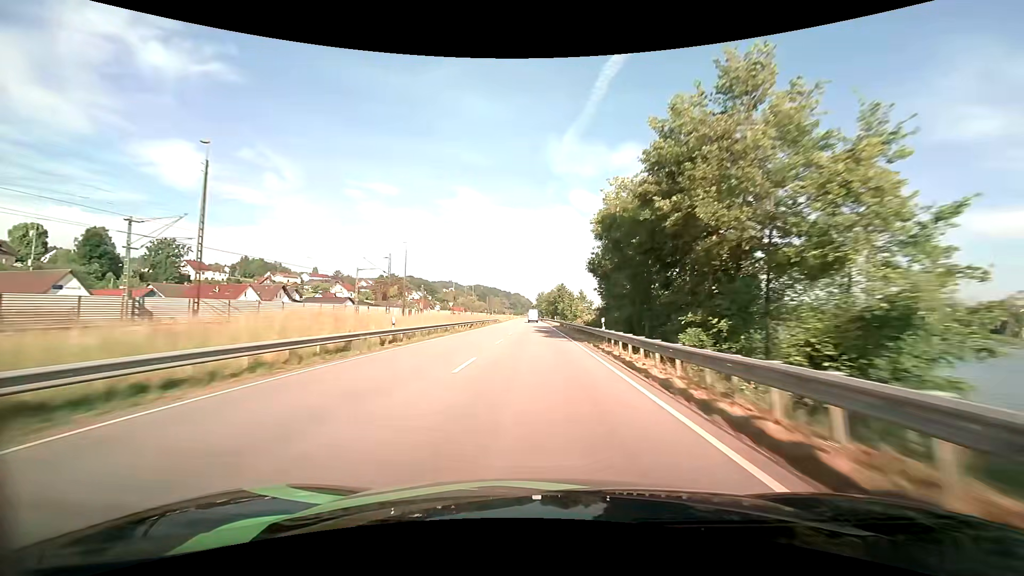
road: primary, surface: asphalt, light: Day
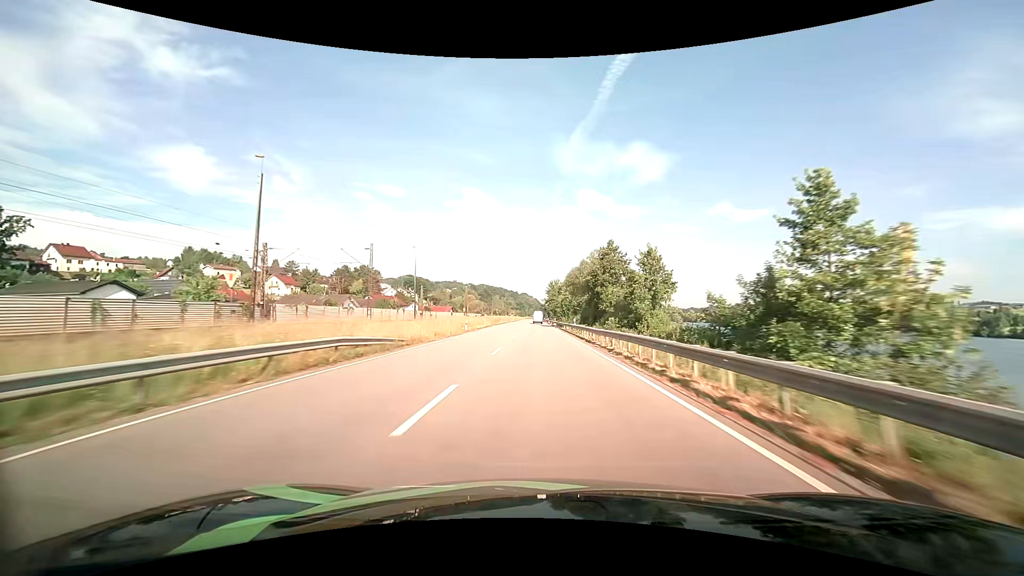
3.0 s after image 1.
(-0.9, +78.3) m; -1°
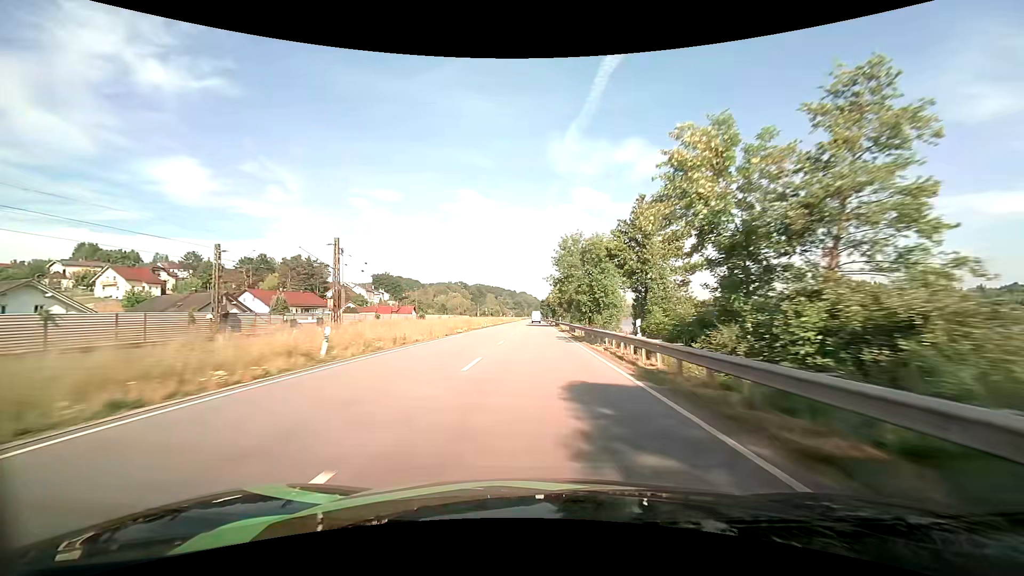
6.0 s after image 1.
(-0.1, +77.9) m; 0°
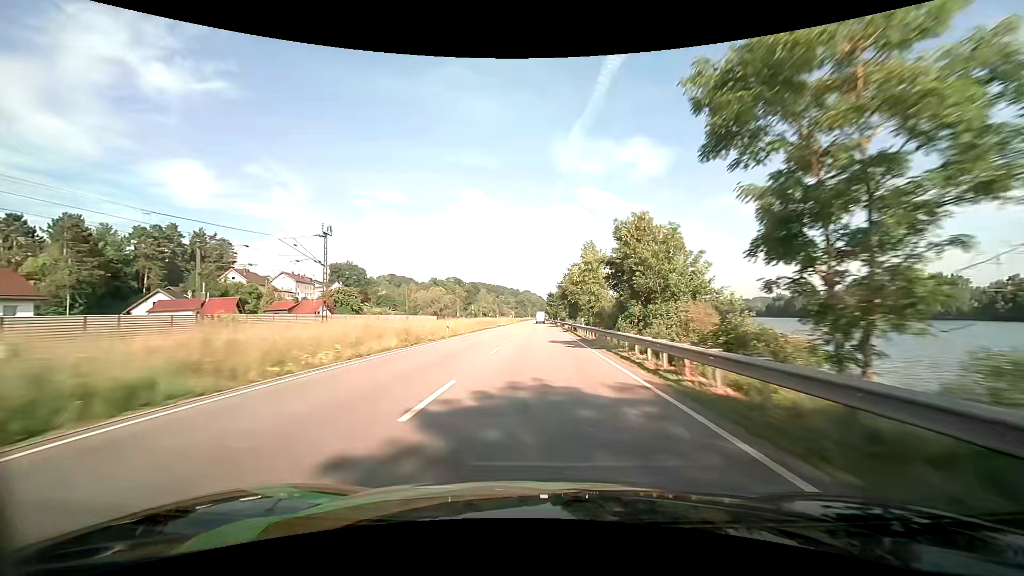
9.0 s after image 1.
(-0.4, +78.4) m; 0°
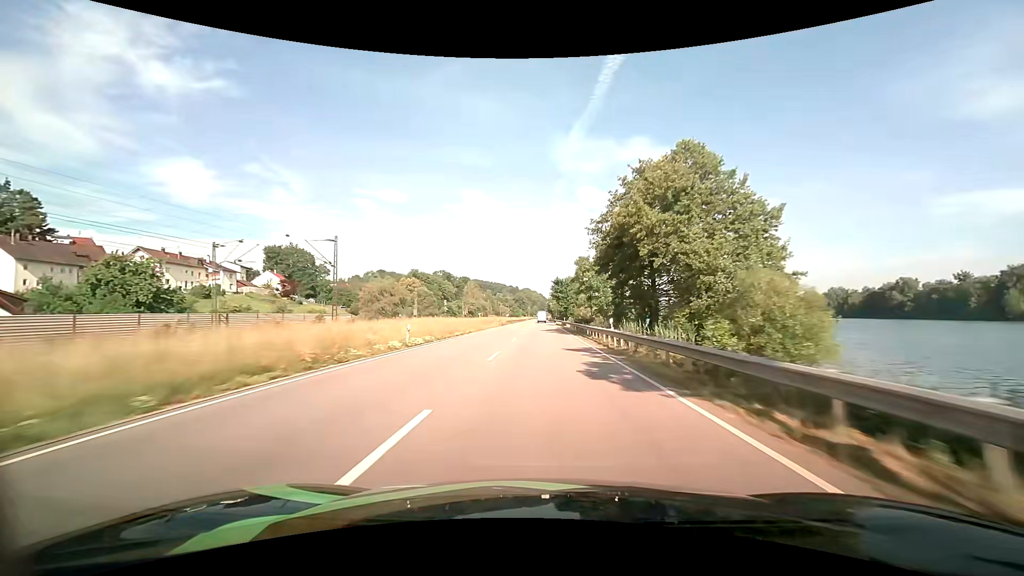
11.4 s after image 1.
(-0.1, +63.8) m; 0°
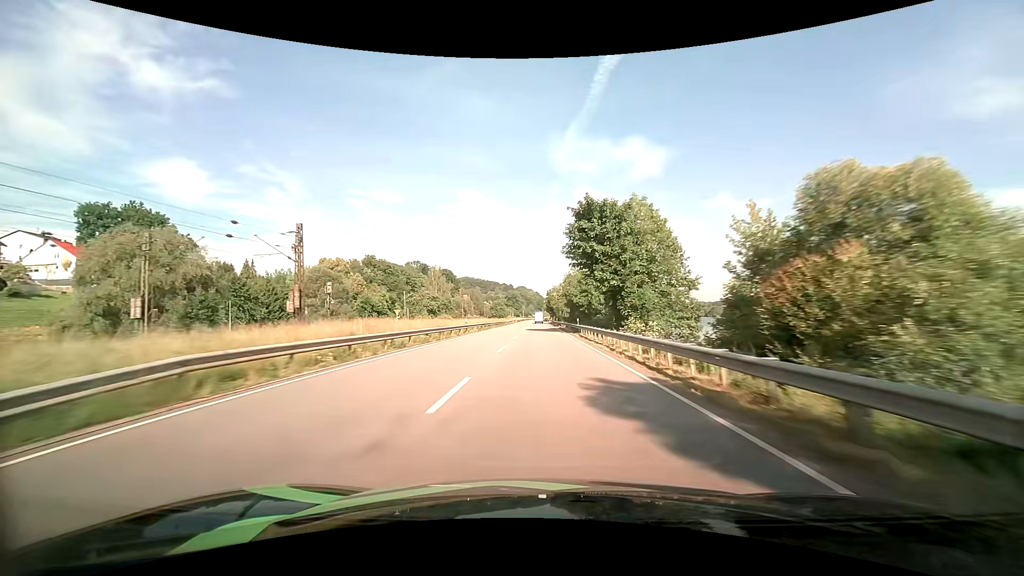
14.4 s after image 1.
(+0.3, +80.7) m; 0°
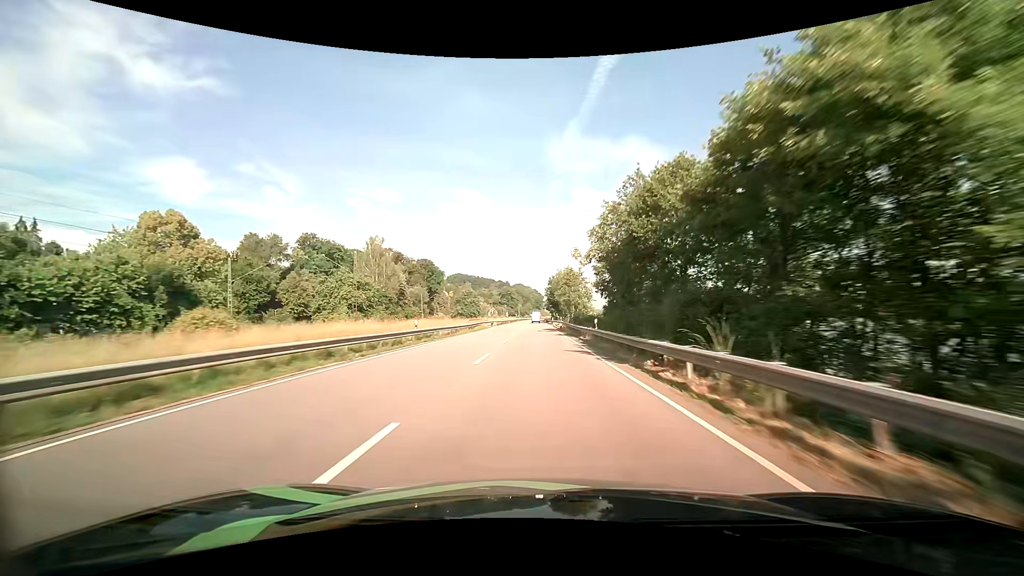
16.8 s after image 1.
(+0.3, +65.2) m; 0°
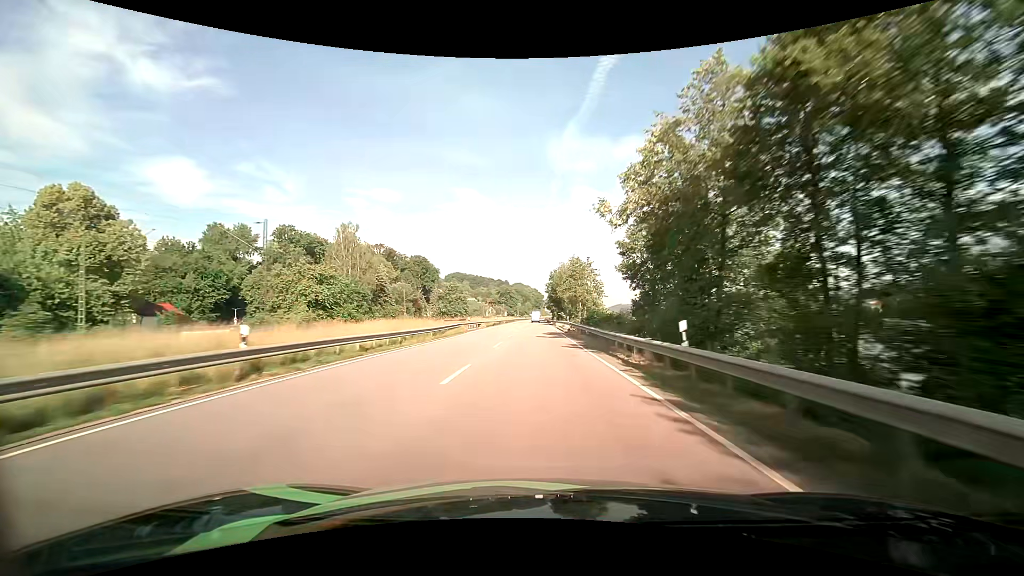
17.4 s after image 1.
(0.0, +16.6) m; 0°
(0, +10) (0, +20) (0, +30) (0, +40) (0, +50) (0, +60) (0, +70) (0, +80) (0, +90) (0, +100) m
